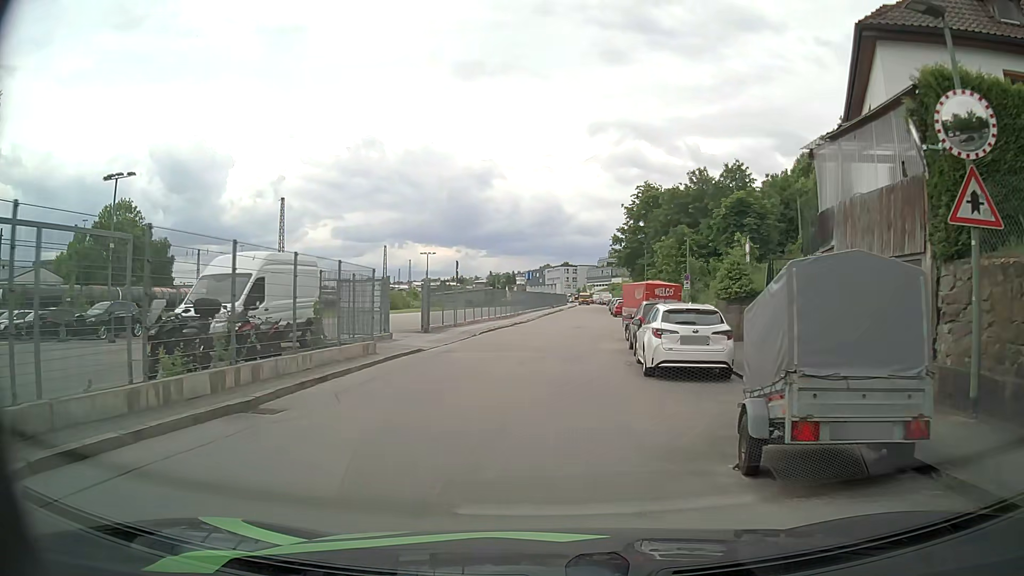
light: Day
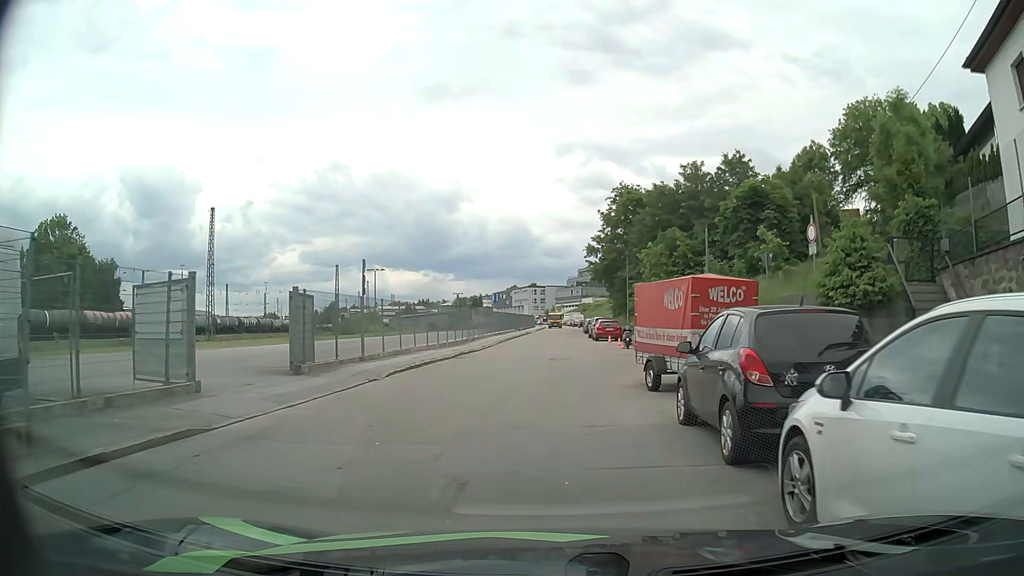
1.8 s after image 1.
(+0.2, +12.1) m; +2°
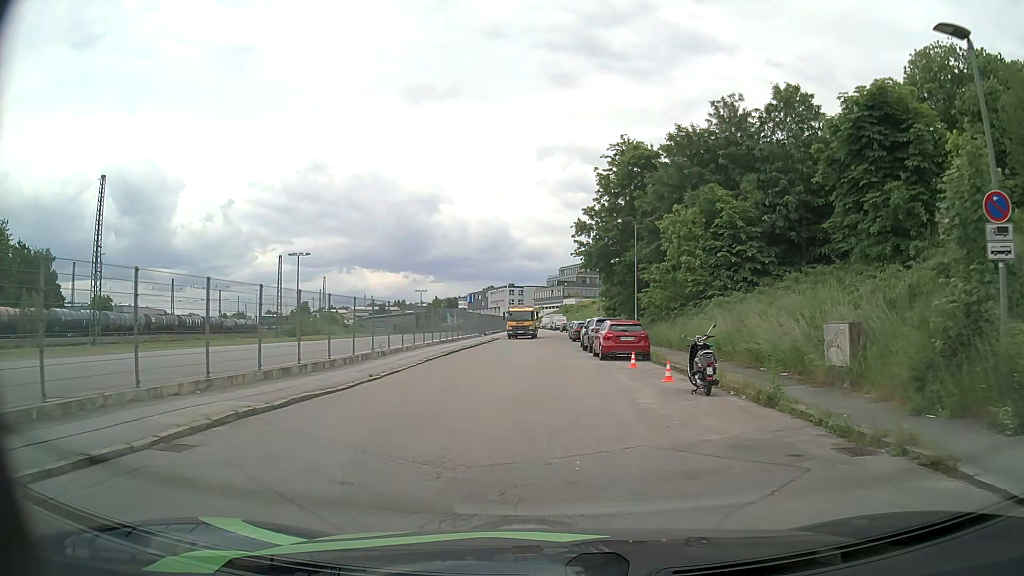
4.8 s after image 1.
(+0.7, +20.0) m; +2°
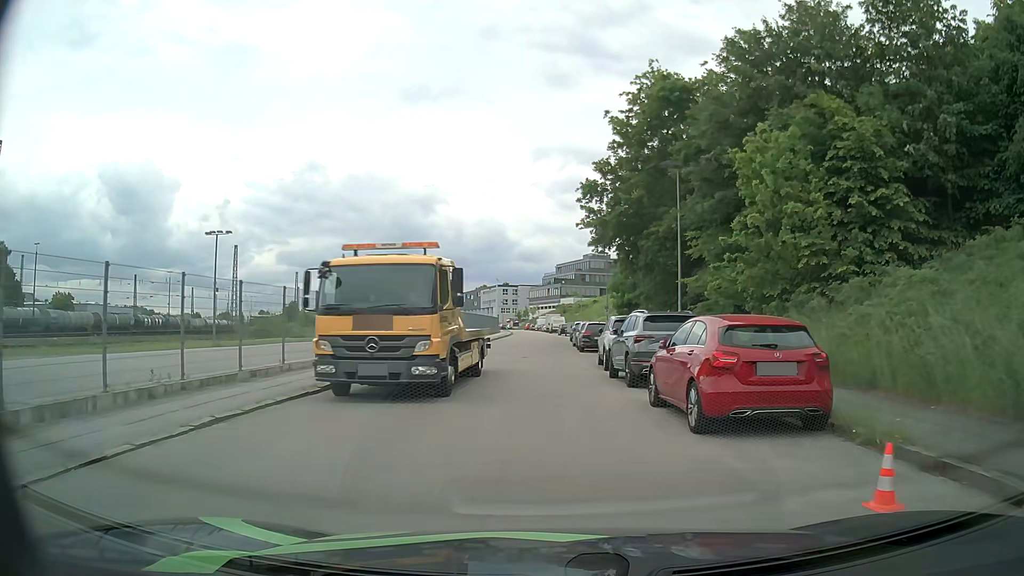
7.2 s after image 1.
(+0.2, +16.1) m; 0°
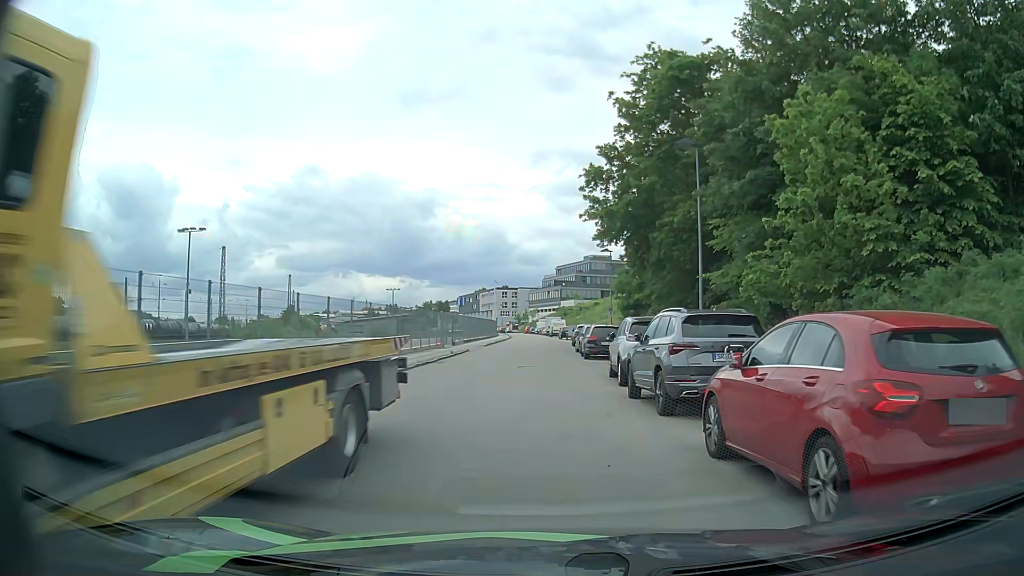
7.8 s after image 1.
(0.0, +4.1) m; 0°
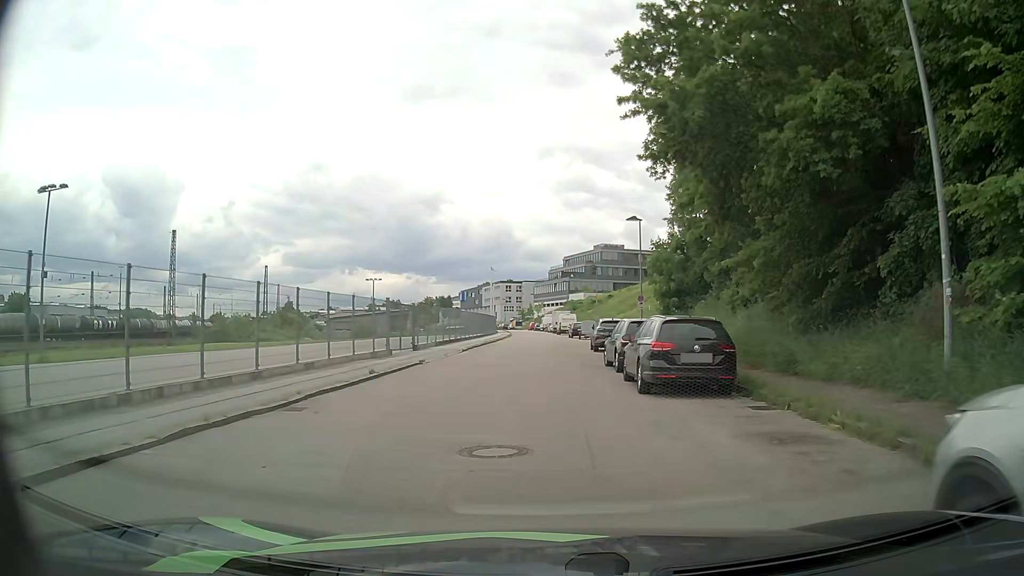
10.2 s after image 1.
(0.0, +15.8) m; 0°
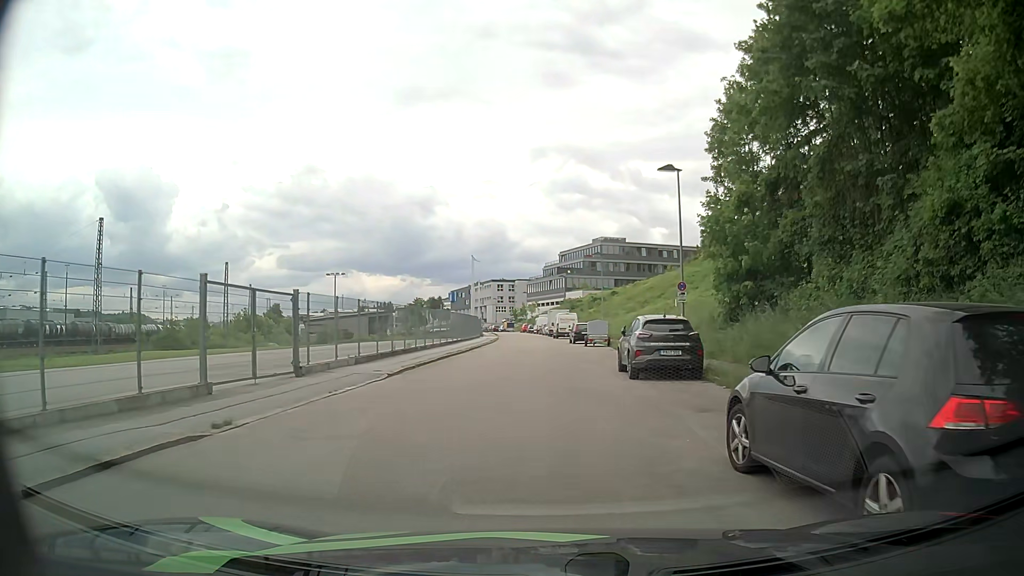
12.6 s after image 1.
(+0.1, +14.8) m; +2°
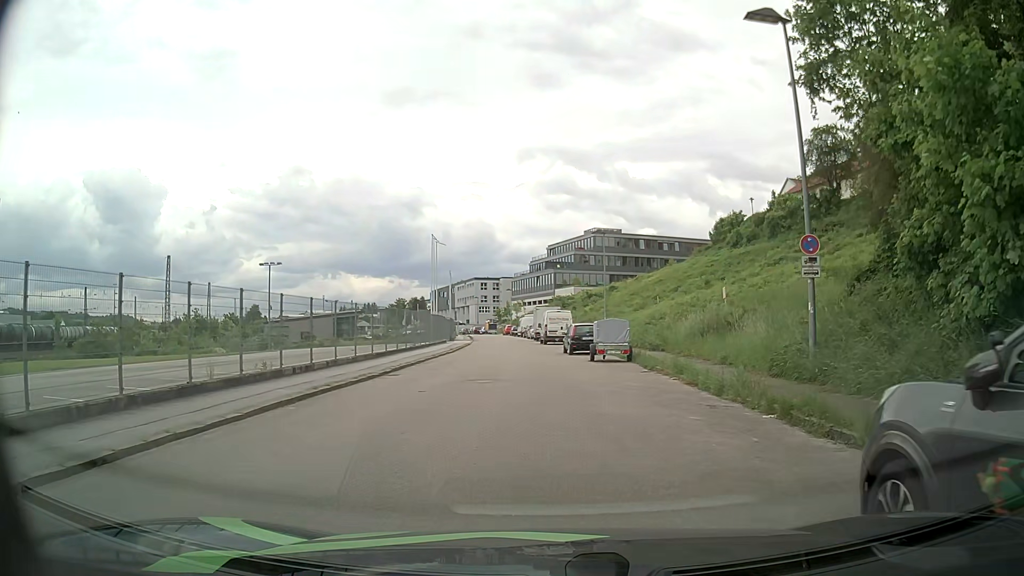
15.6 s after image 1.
(-0.2, +15.7) m; 0°
